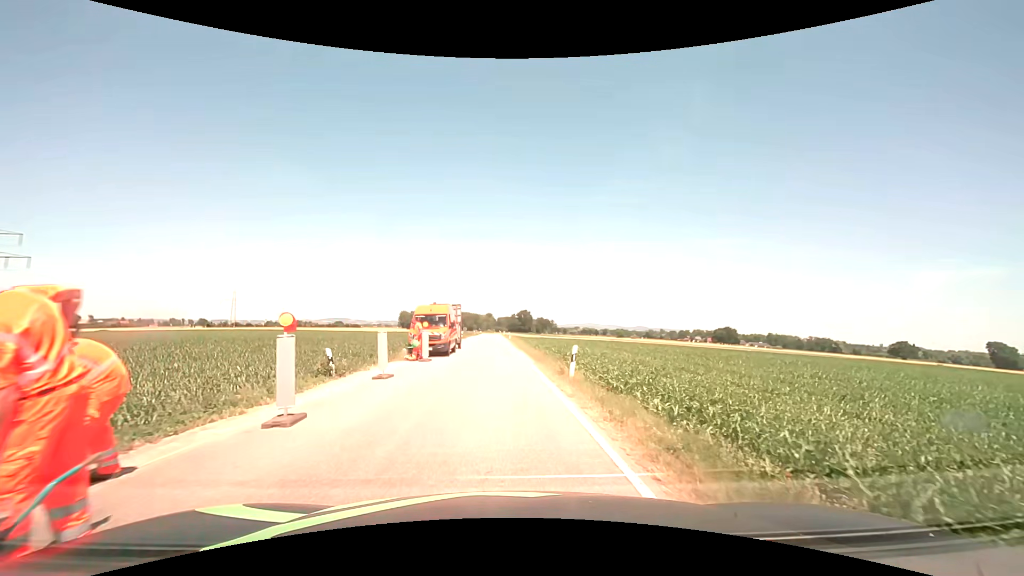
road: secondary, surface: asphalt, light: Day
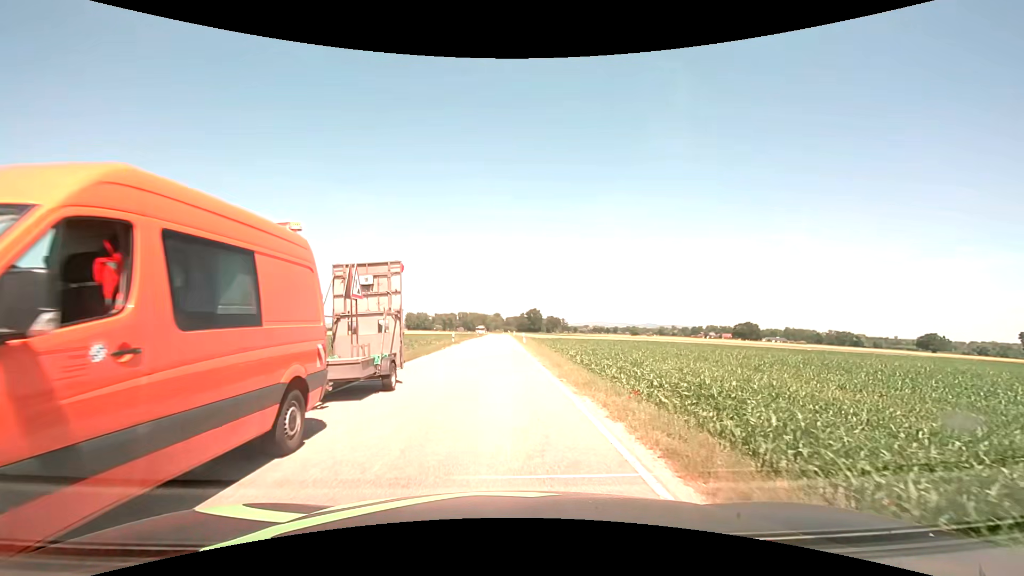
(-0.4, +22.6) m; -1°
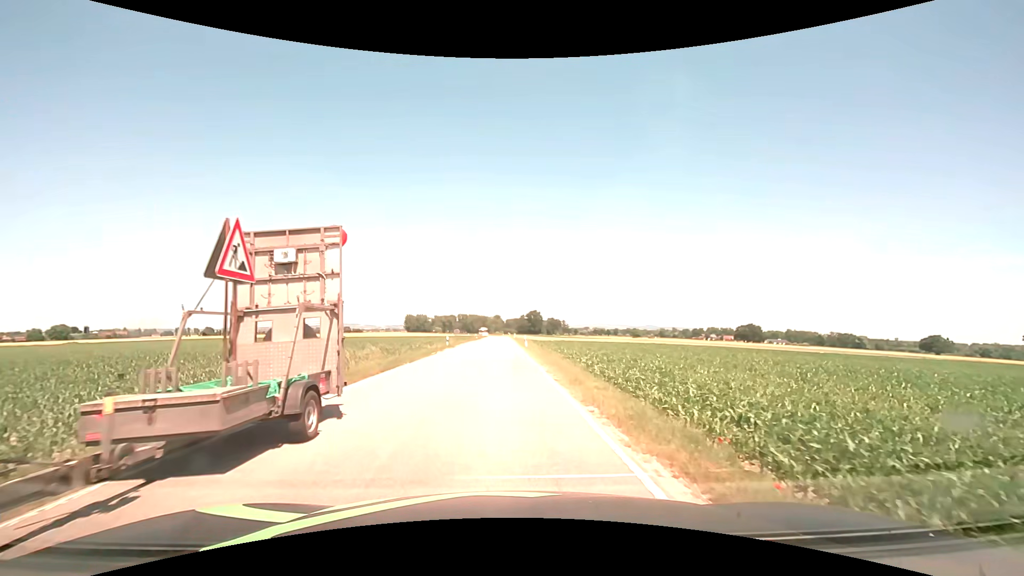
(0.0, +4.6) m; 0°
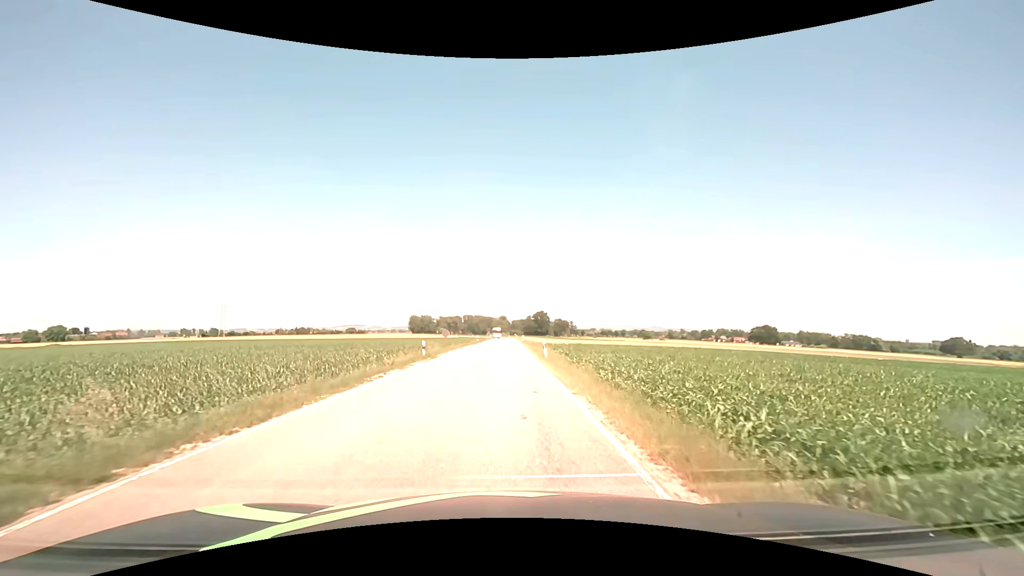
(-0.1, +15.0) m; -1°
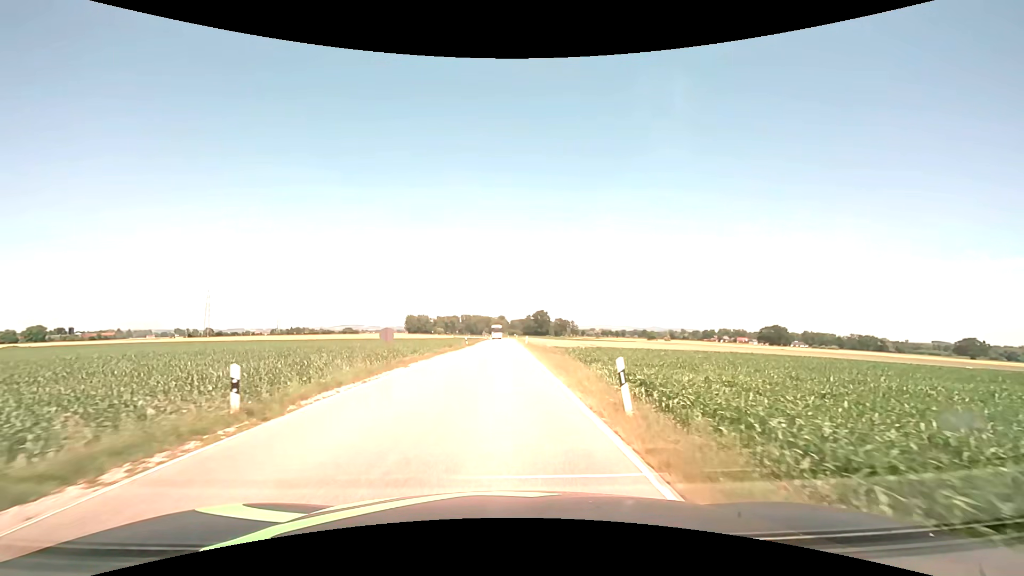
(0.0, +19.0) m; 0°
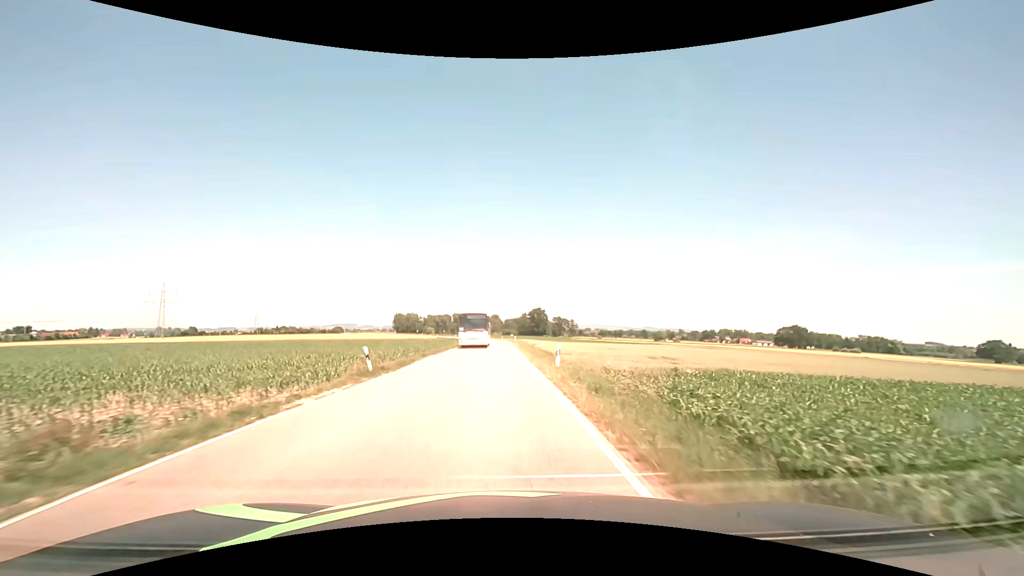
(+0.1, +40.1) m; 0°
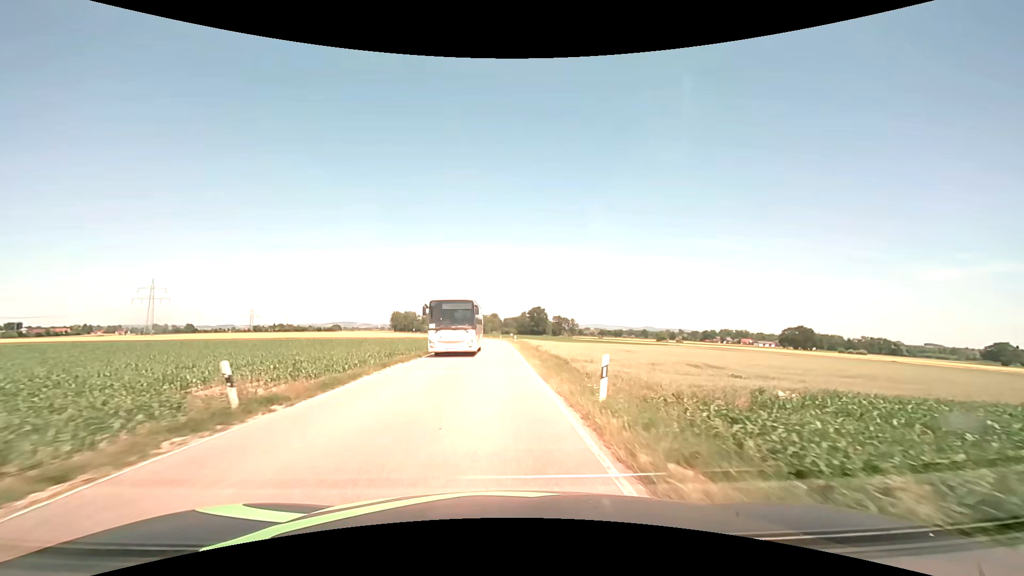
(0.0, +9.1) m; 0°
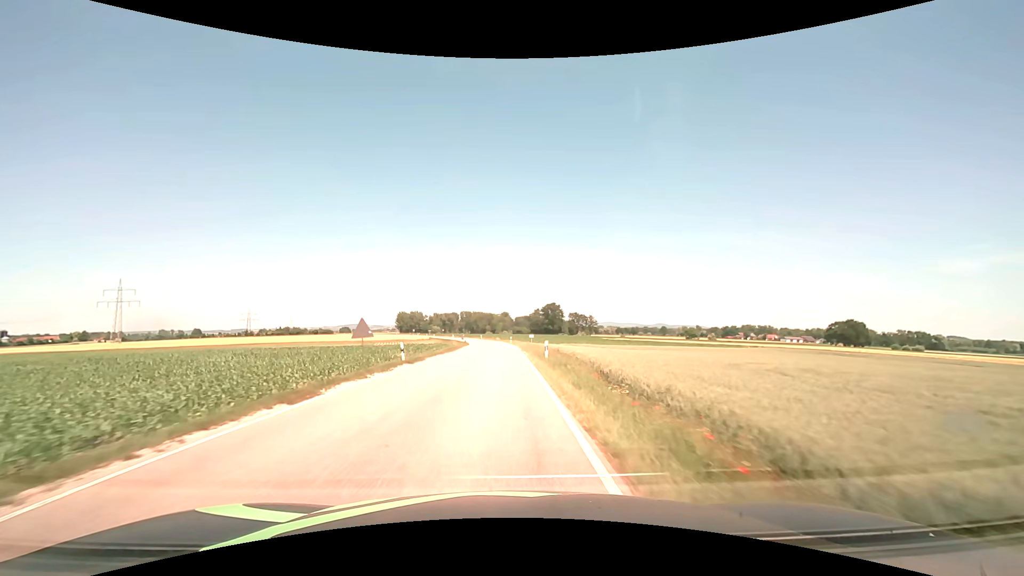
(-0.2, +39.6) m; -1°
(0, +10) (0, +20) (0, +30) (0, +40) (-1, +50) (-1, +60) (-1, +70) (-2, +80) (-3, +90) (-4, +100) m
